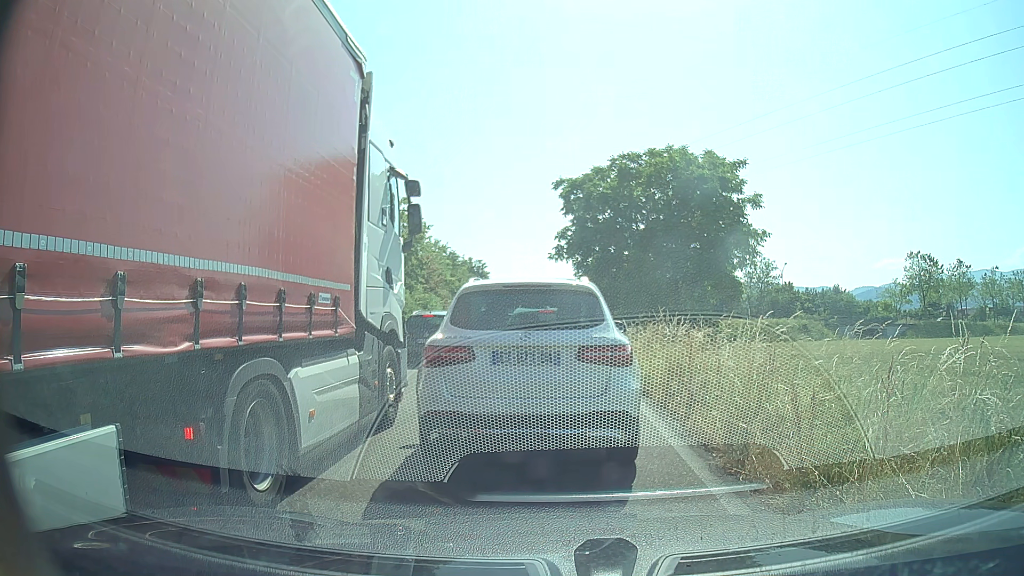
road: trunk_link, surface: asphalt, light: Day
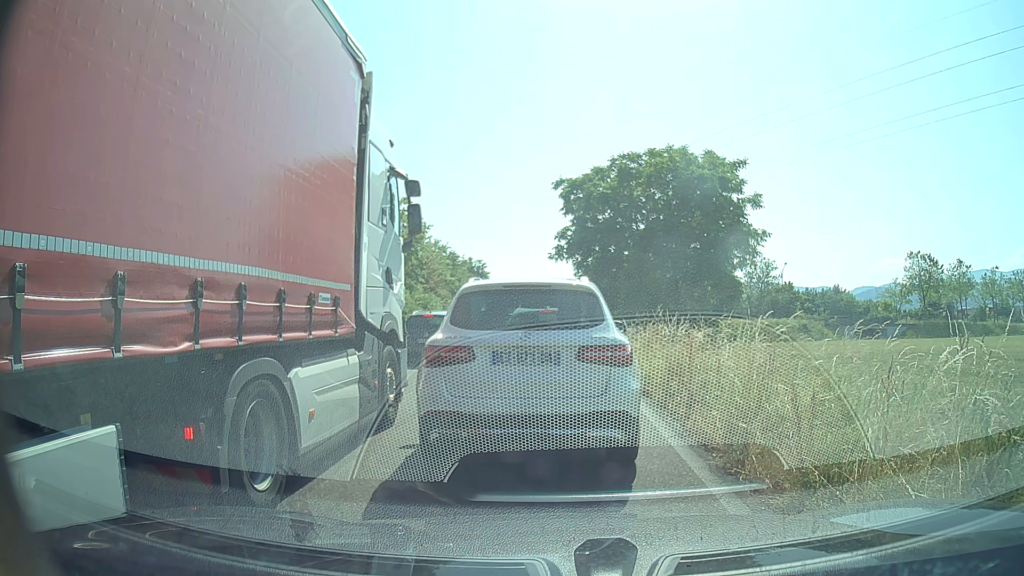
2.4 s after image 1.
(0.0, 0.0) m; 0°
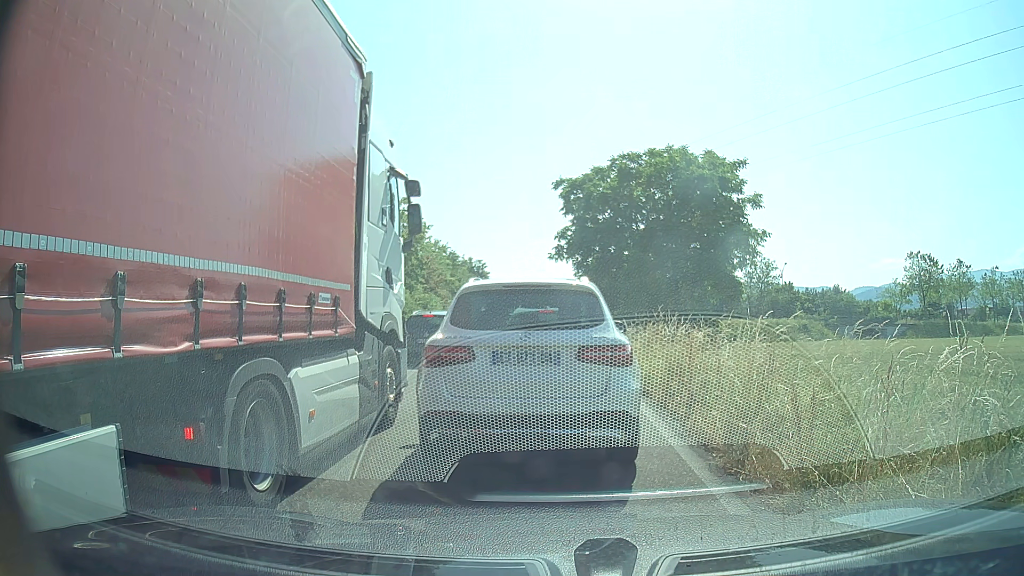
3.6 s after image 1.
(0.0, 0.0) m; 0°
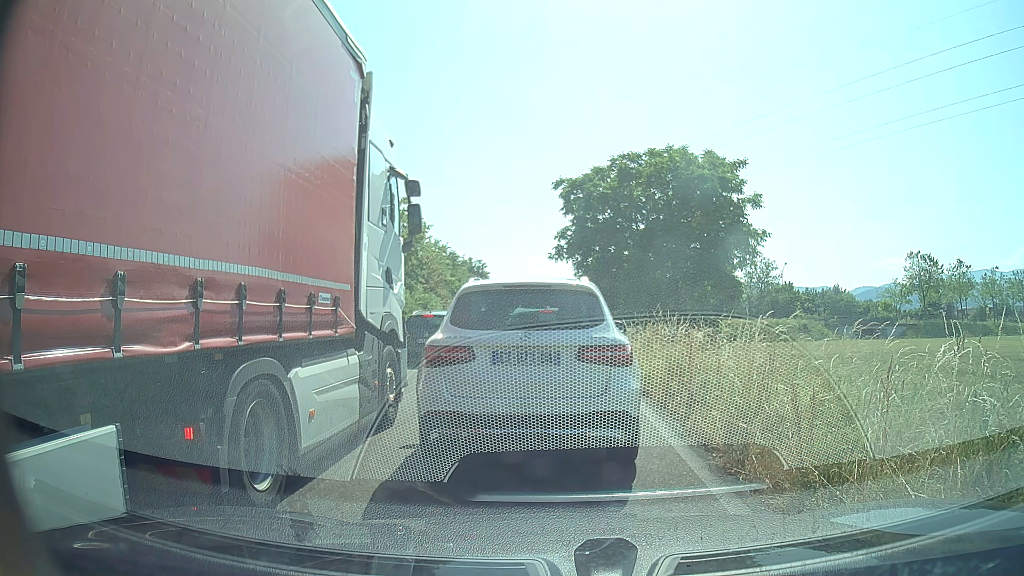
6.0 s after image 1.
(0.0, 0.0) m; 0°
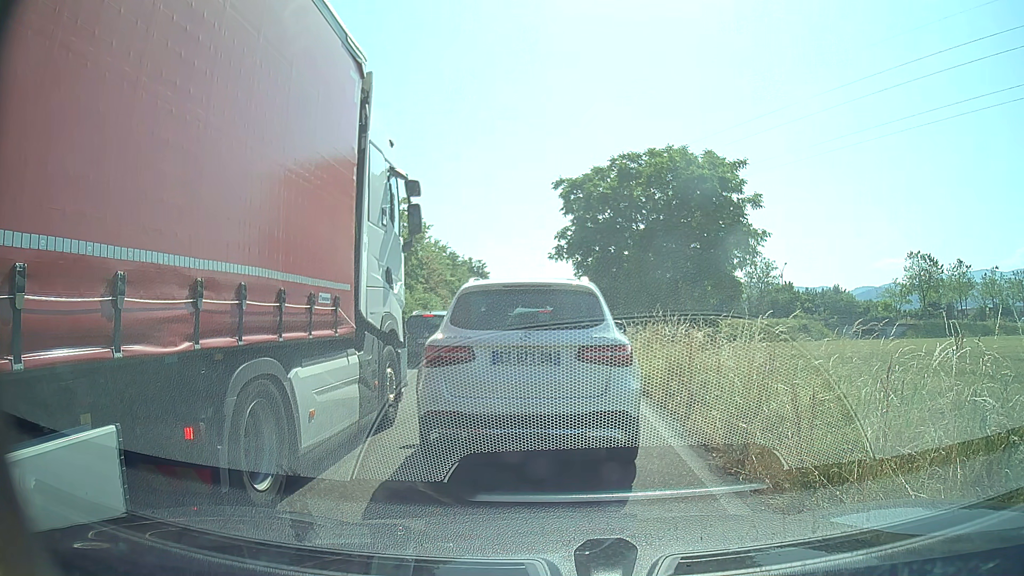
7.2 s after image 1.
(0.0, 0.0) m; 0°
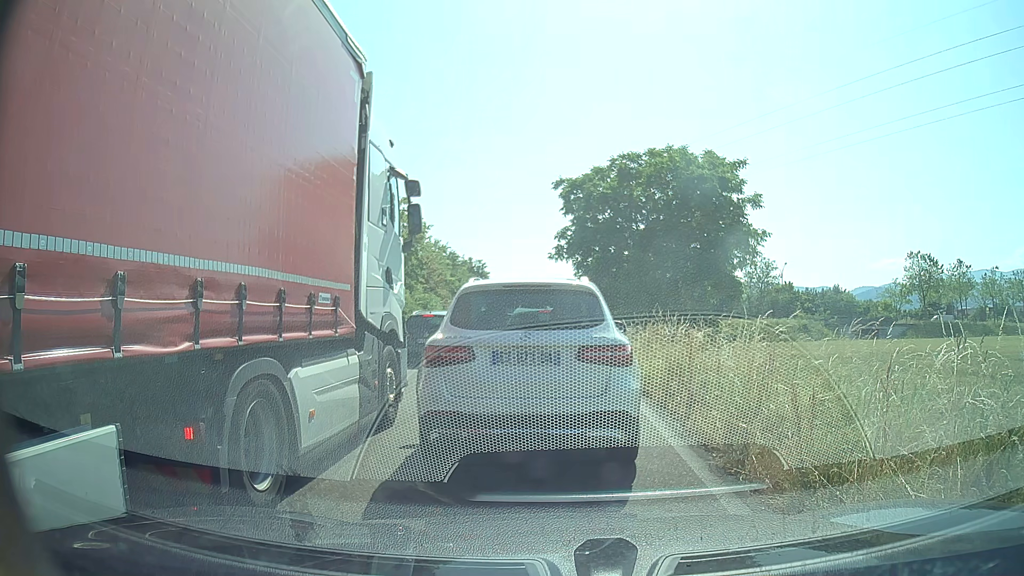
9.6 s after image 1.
(0.0, 0.0) m; 0°
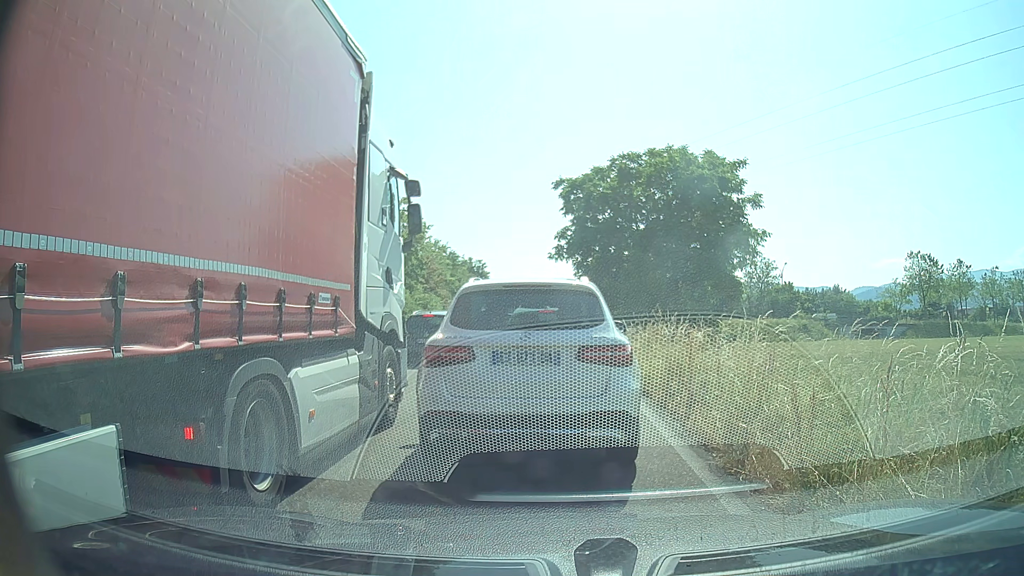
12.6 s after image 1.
(0.0, 0.0) m; 0°
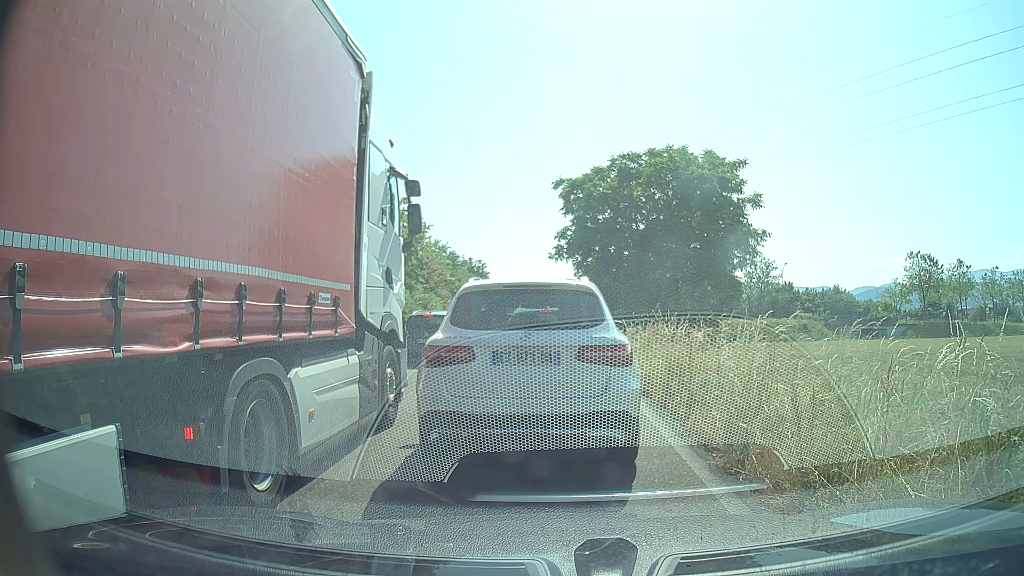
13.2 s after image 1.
(0.0, 0.0) m; 0°
